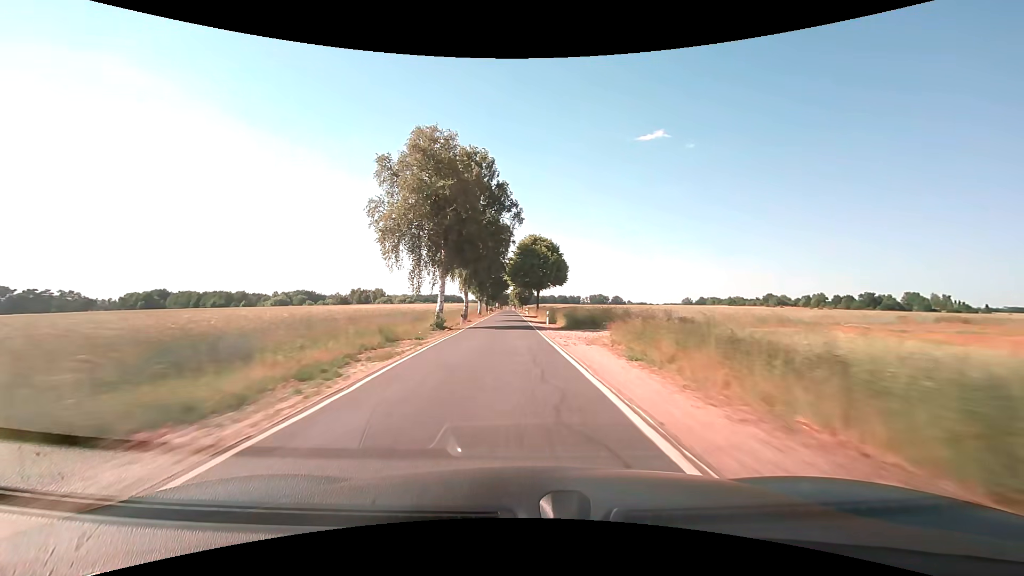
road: tertiary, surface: asphalt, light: Day
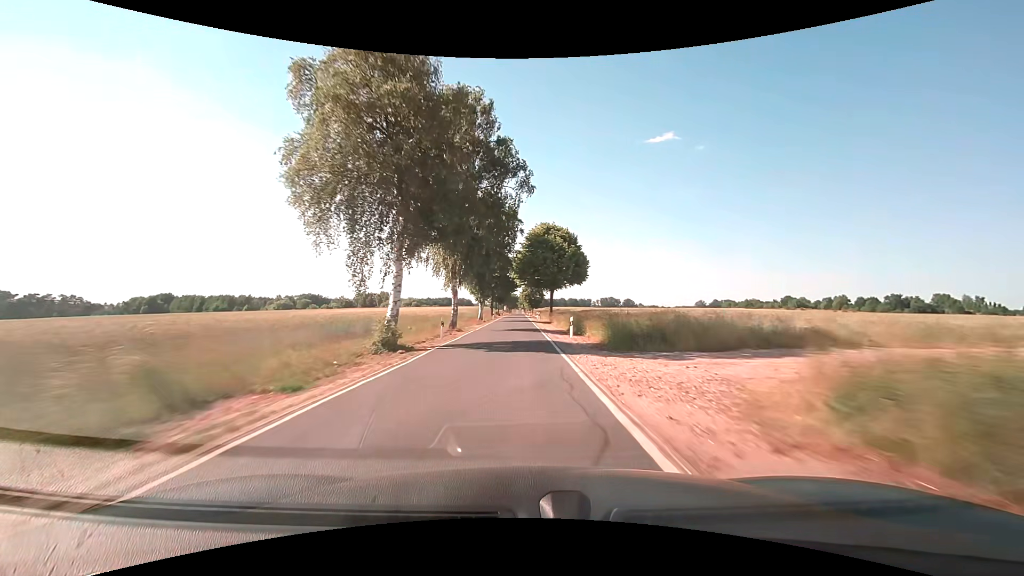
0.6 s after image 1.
(-0.1, +13.1) m; -1°
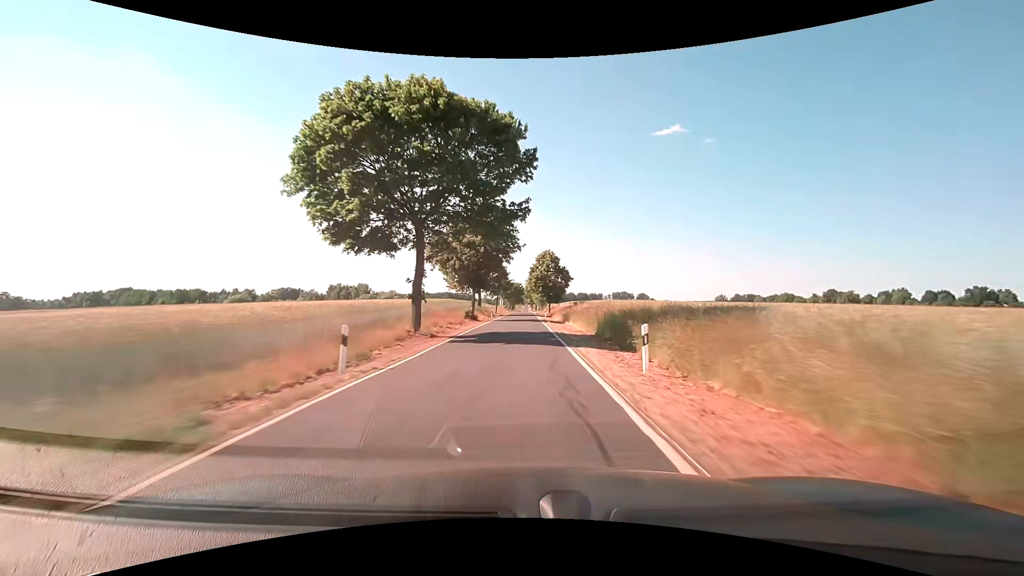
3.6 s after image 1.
(-1.0, +65.7) m; -1°
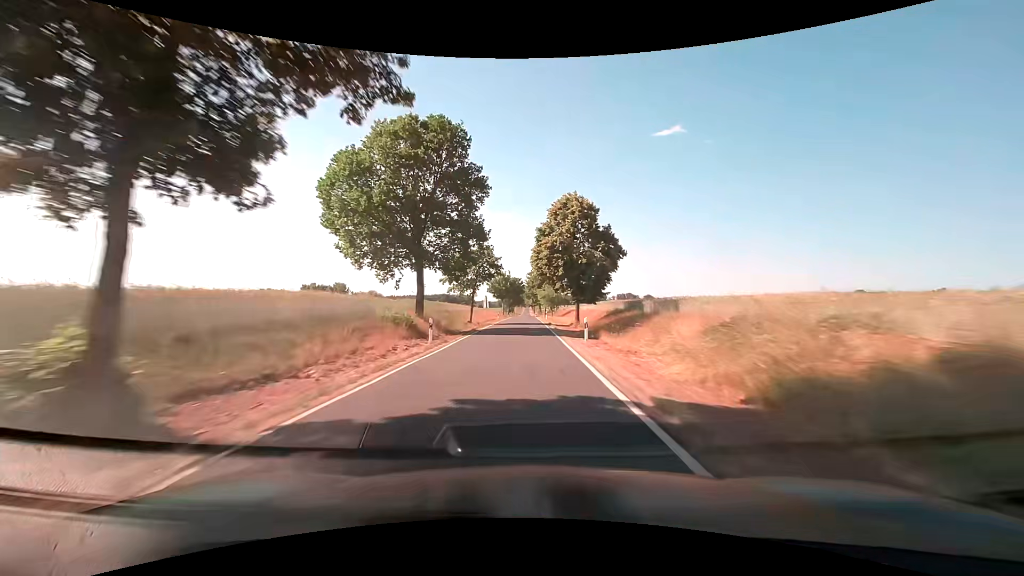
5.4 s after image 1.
(-0.3, +40.1) m; -1°
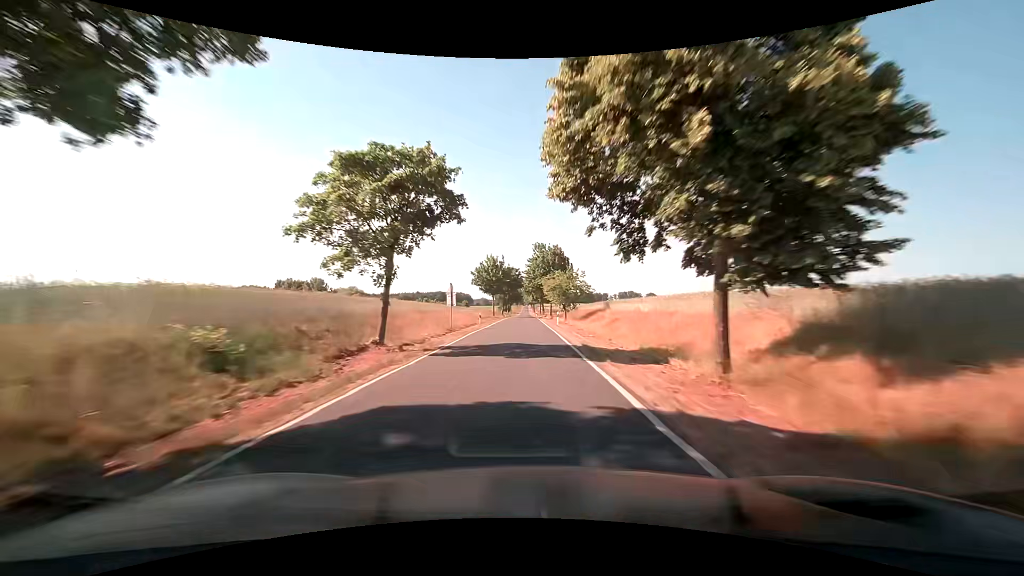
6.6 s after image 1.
(+0.1, +27.1) m; 0°
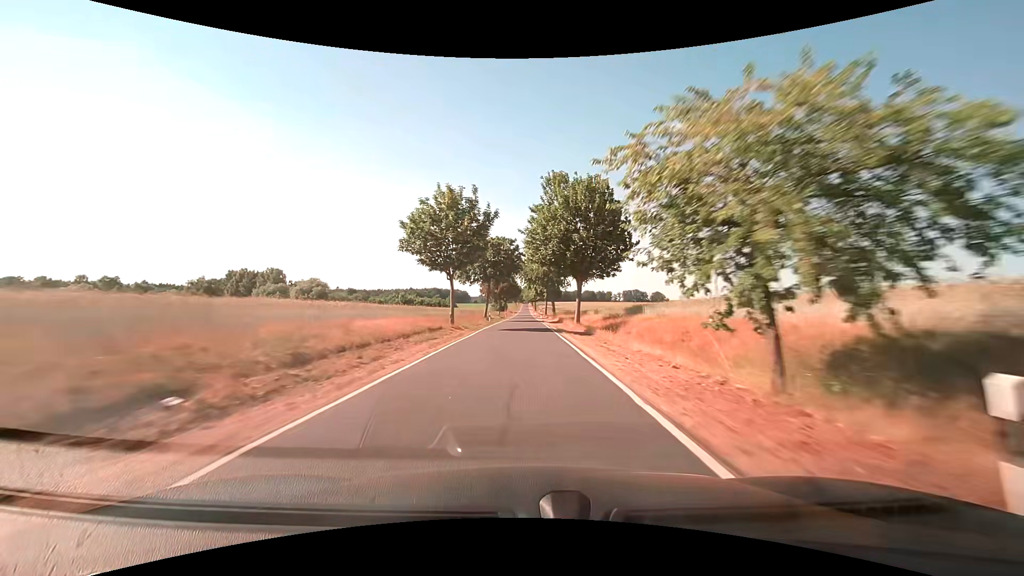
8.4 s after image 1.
(0.0, +41.1) m; 0°
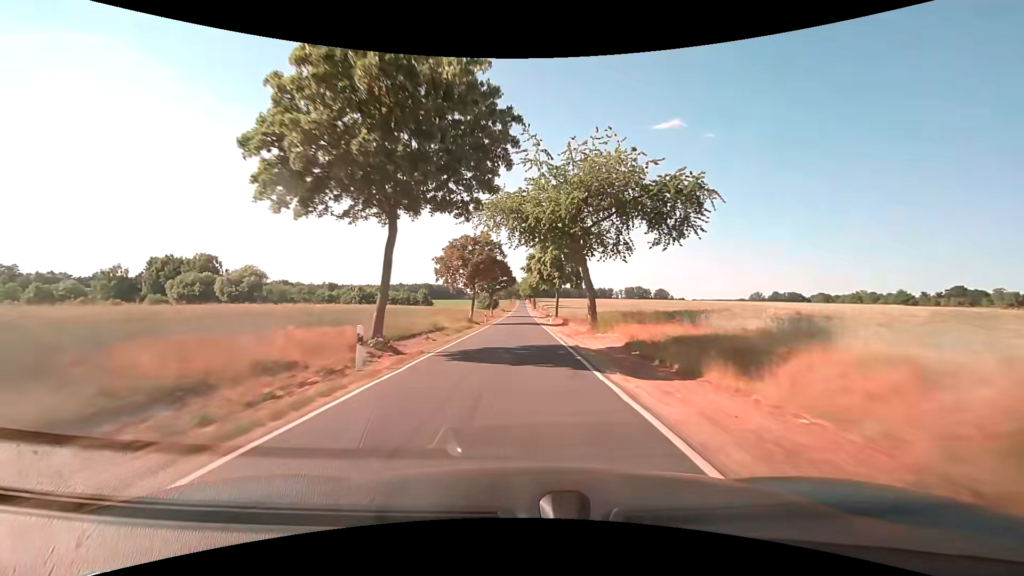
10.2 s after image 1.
(+0.1, +41.5) m; 0°
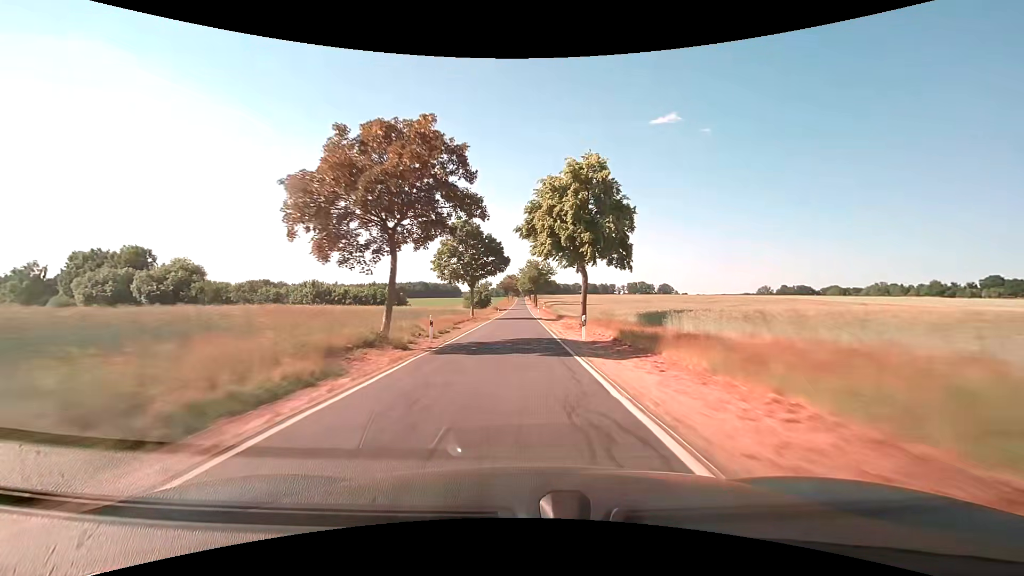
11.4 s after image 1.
(+0.2, +28.1) m; 0°
(0, +10) (0, +20) (0, +30) (0, +40) (0, +50) (0, +60) (0, +70) (0, +80) (0, +90) (0, +100) m
